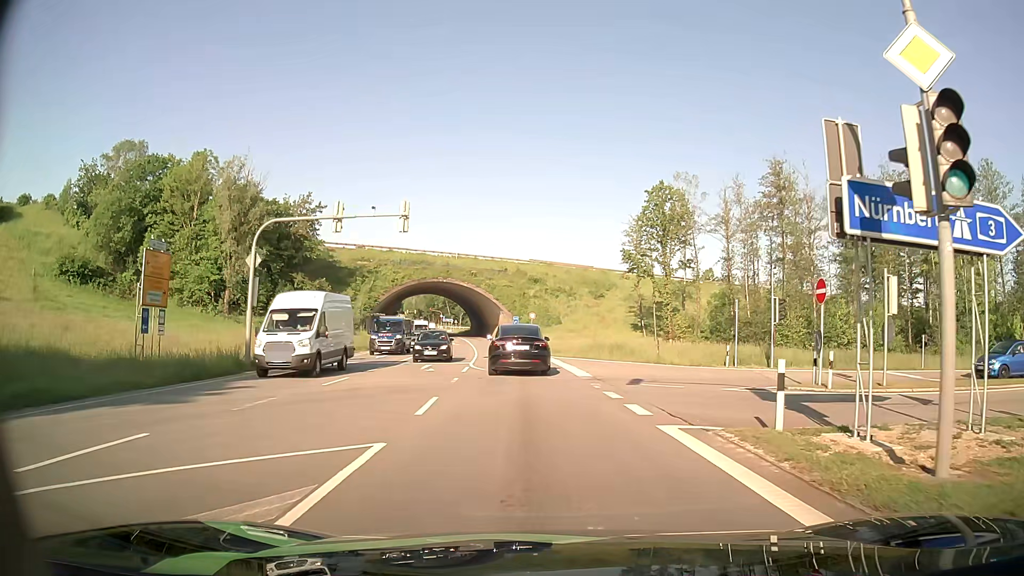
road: primary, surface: asphalt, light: Day
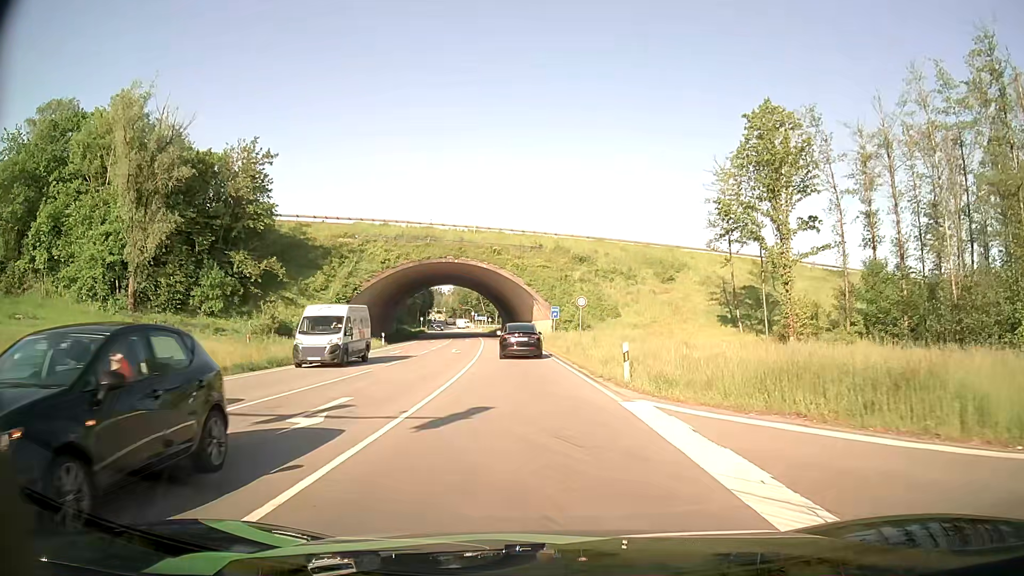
(-0.9, +27.0) m; -4°
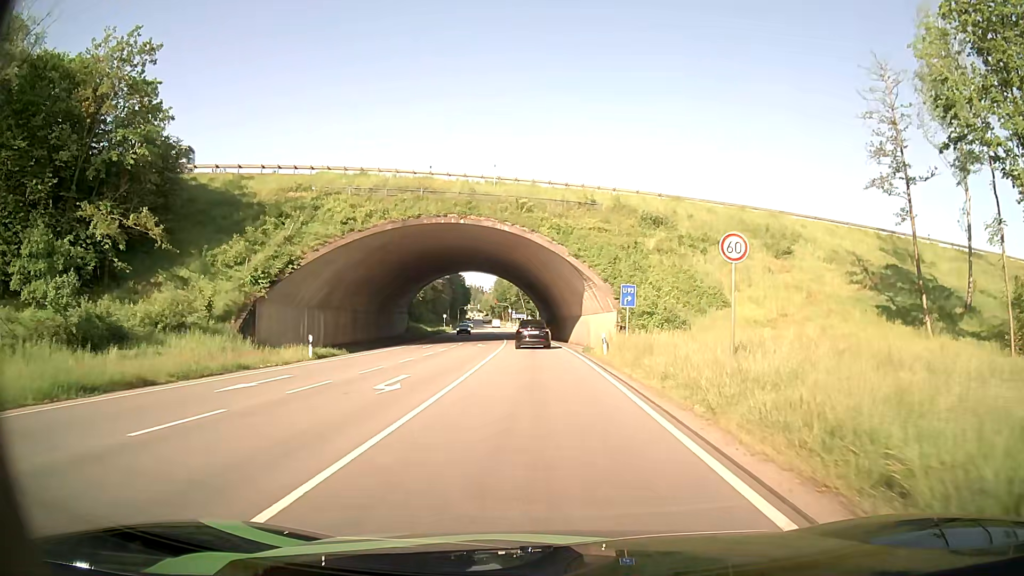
(-0.7, +25.4) m; -3°
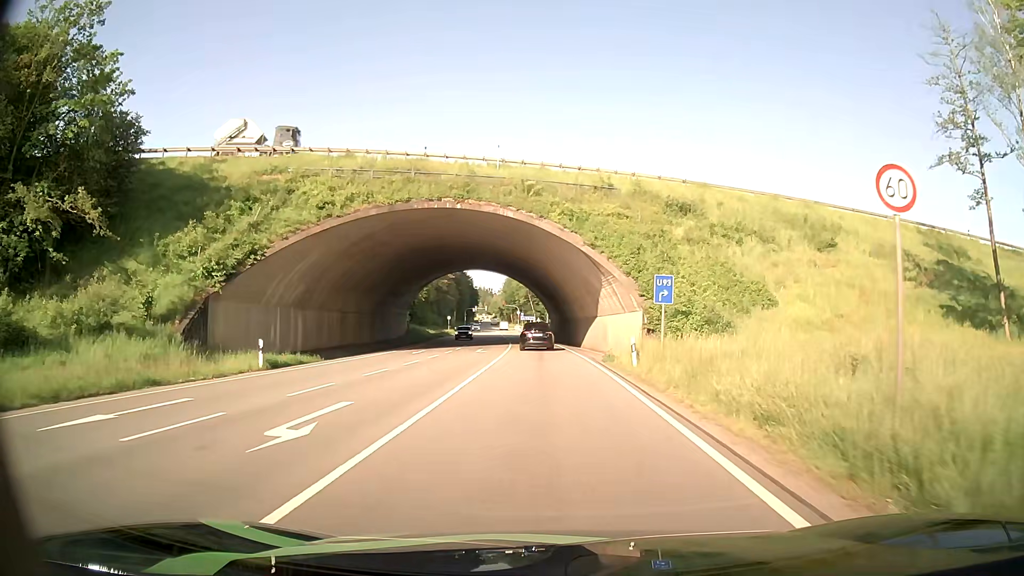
(-0.1, +6.5) m; -1°
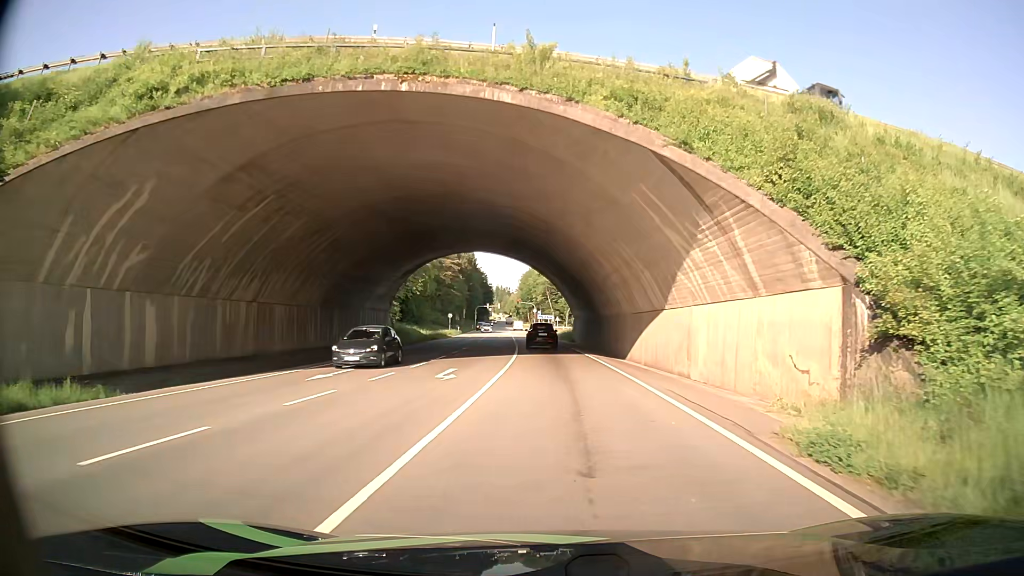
(-0.4, +19.6) m; -2°
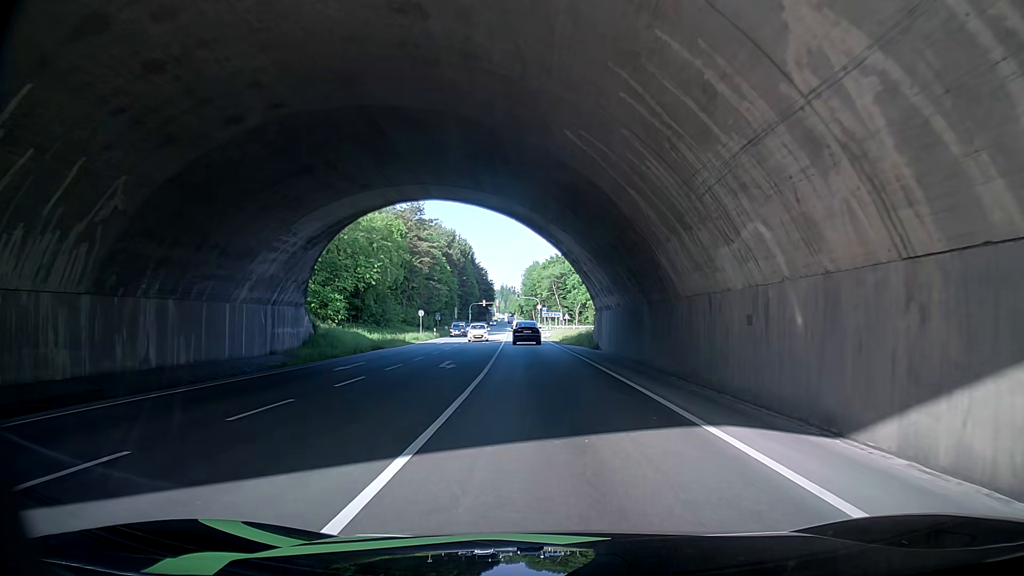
(-0.4, +26.1) m; -4°
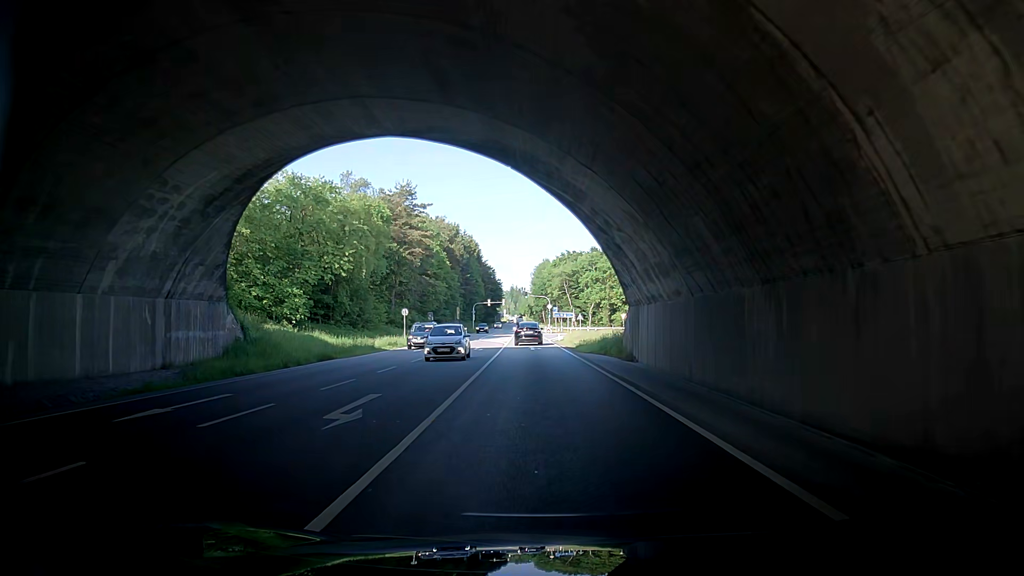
(+0.4, +12.9) m; +3°
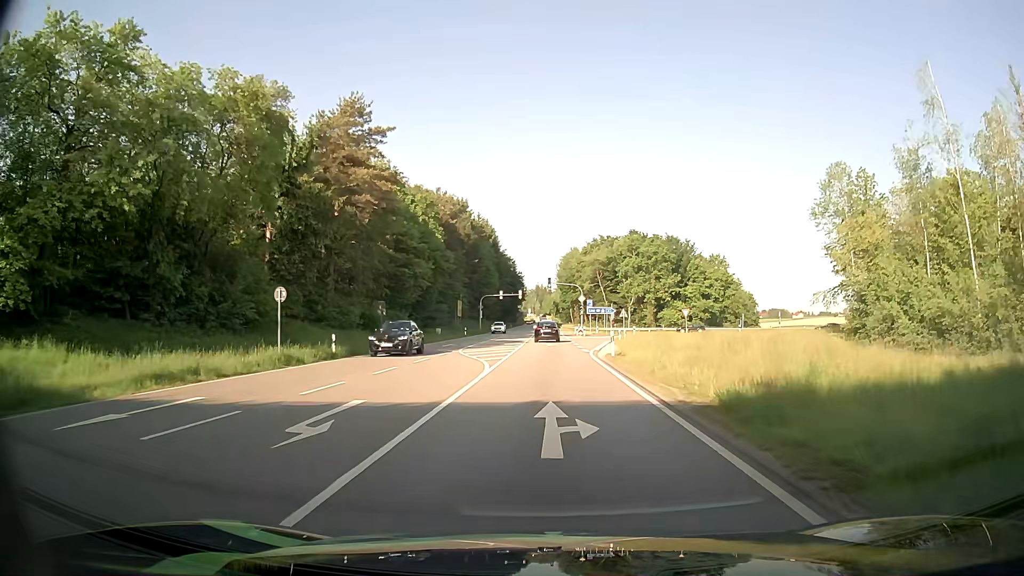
(-0.4, +31.7) m; -2°
(0, +10) (0, +20) (0, +30) (+1, +40) (+2, +50) (+3, +60) (+6, +70) (+10, +78) (+17, +85) (+27, +89) m
